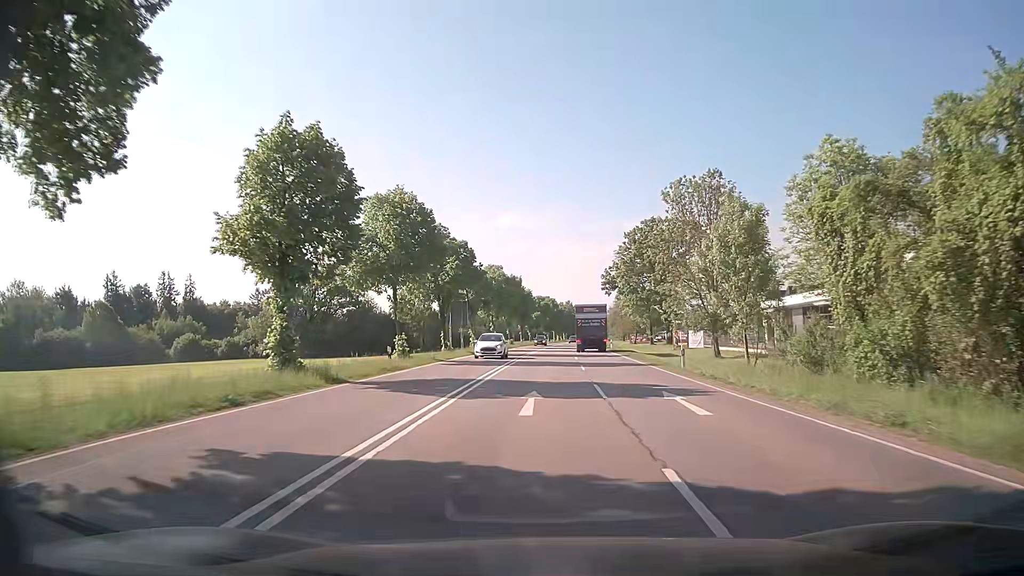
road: secondary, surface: asphalt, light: Day
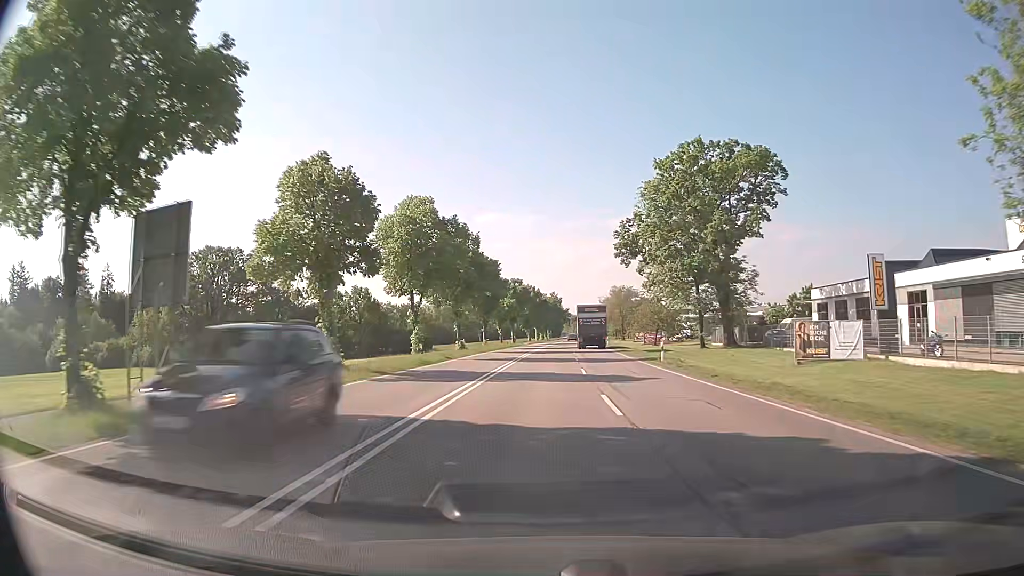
(+0.5, +39.5) m; +1°
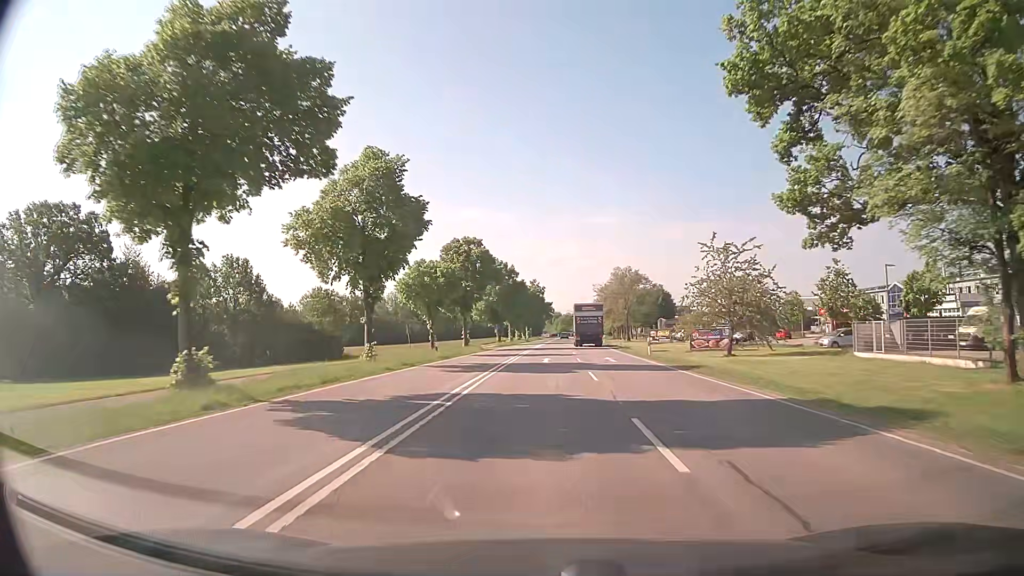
(+0.5, +40.8) m; +1°
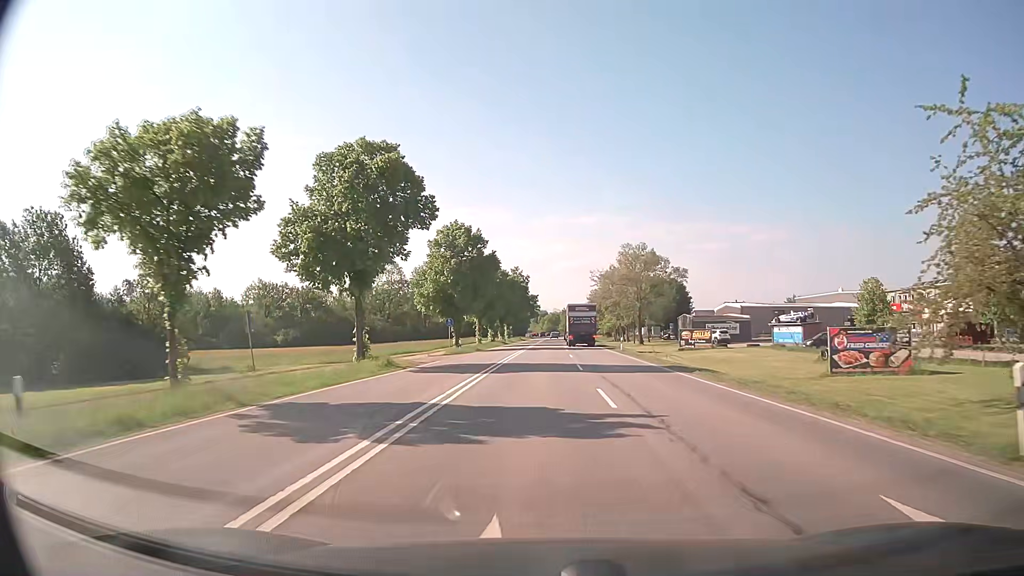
(+0.5, +30.3) m; +1°
(0, +10) (0, +20) (0, +30) (0, +40) (0, +50) (0, +60) (0, +70) (0, +80) (+1, +90) (+1, +100) m
